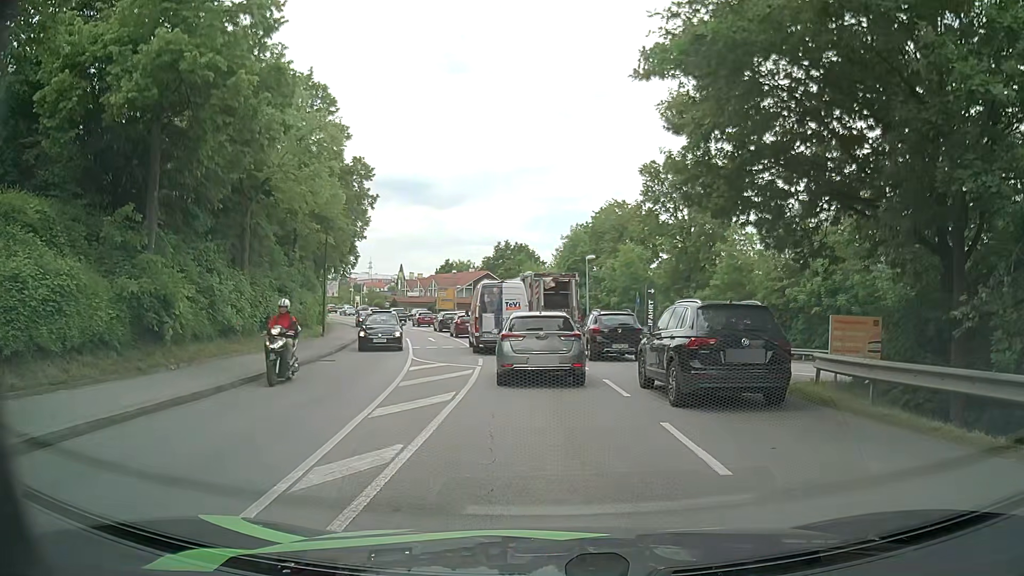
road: tertiary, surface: asphalt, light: Day
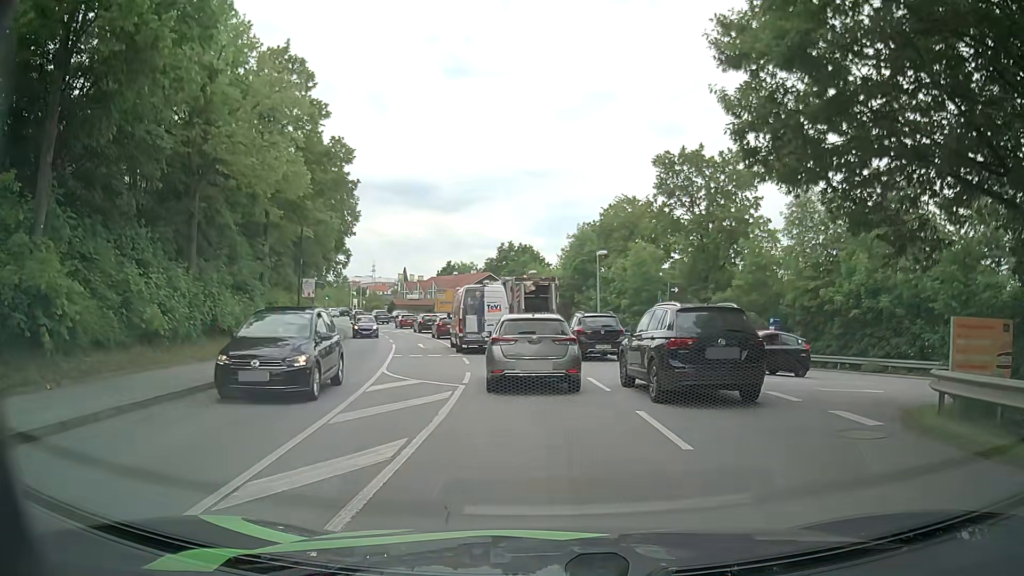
(-0.1, +4.7) m; -2°
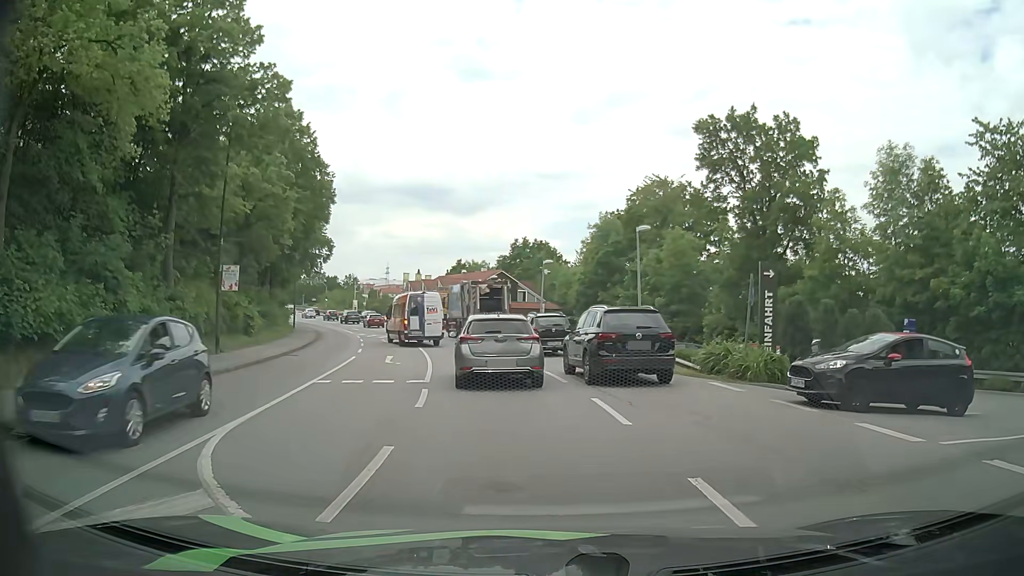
(0.0, +10.2) m; -2°
